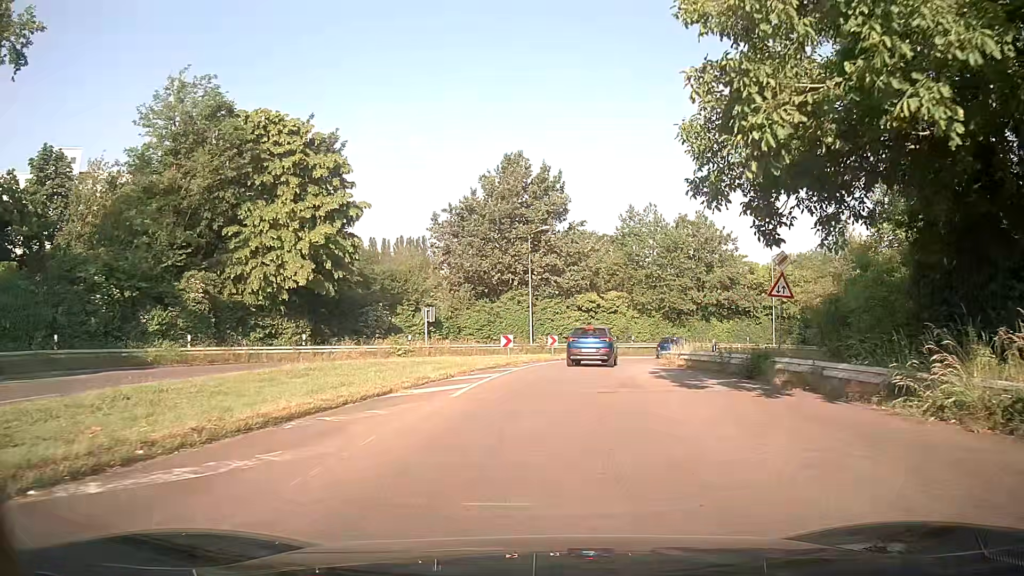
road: tertiary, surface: asphalt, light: Day
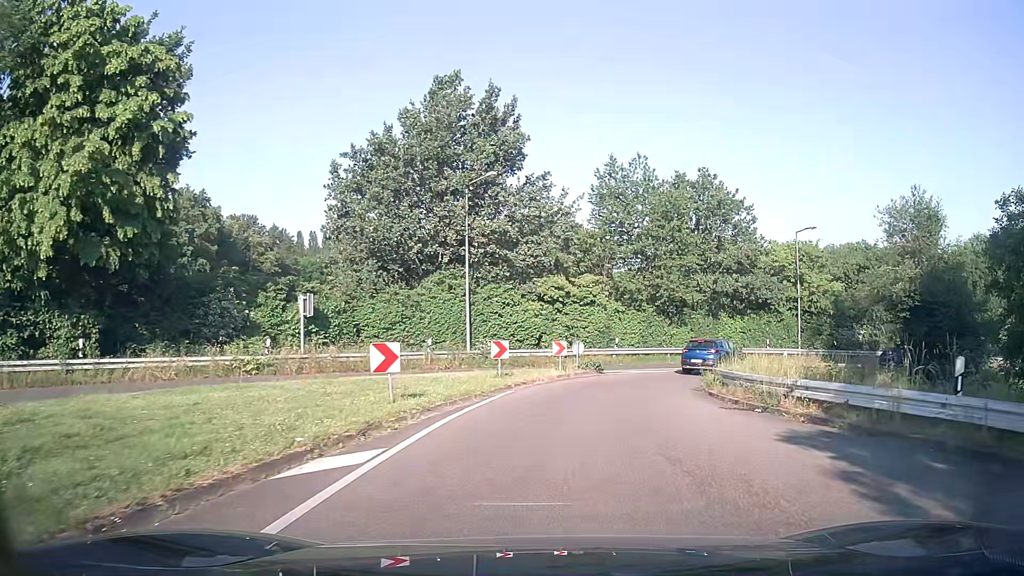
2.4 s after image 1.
(+0.6, +16.7) m; +5°
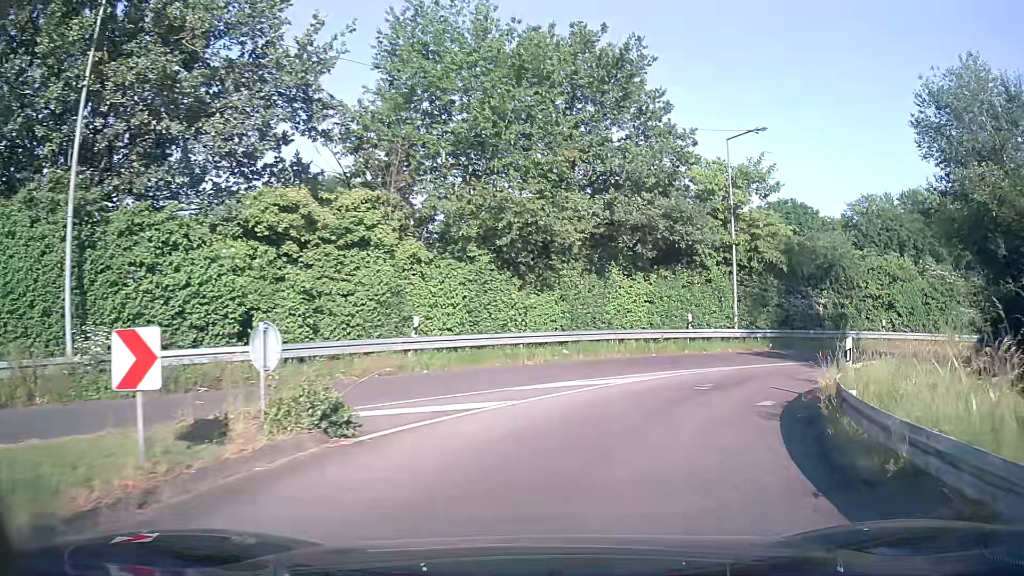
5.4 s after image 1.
(+2.4, +19.8) m; +16°
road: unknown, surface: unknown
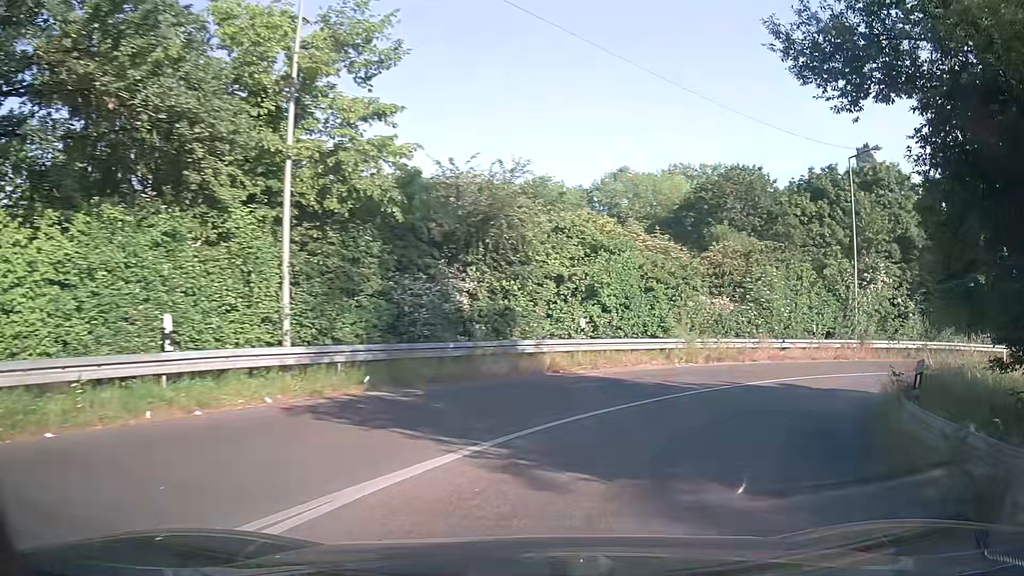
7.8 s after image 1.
(+4.2, +15.4) m; +34°
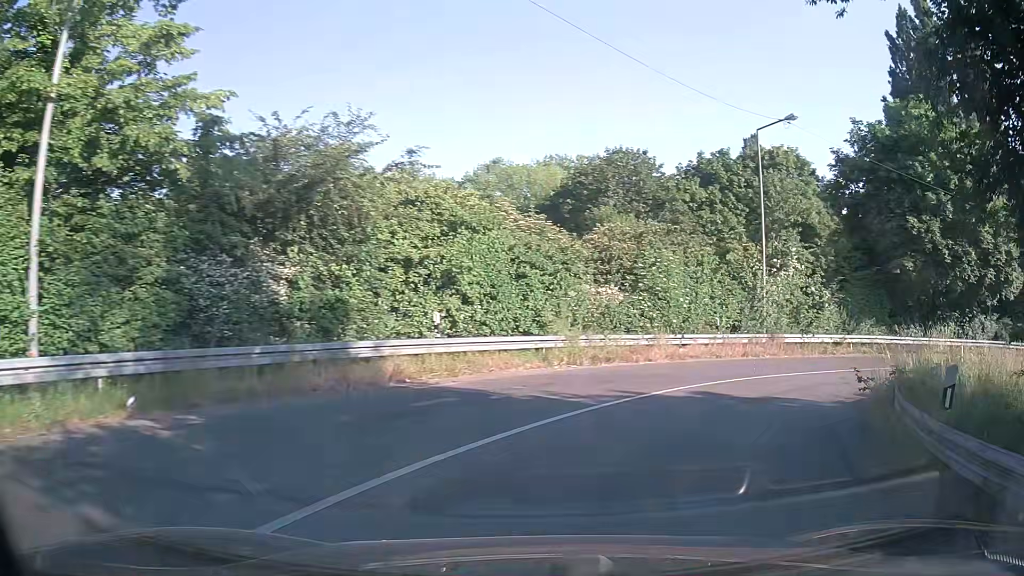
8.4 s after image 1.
(+0.4, +4.0) m; +12°
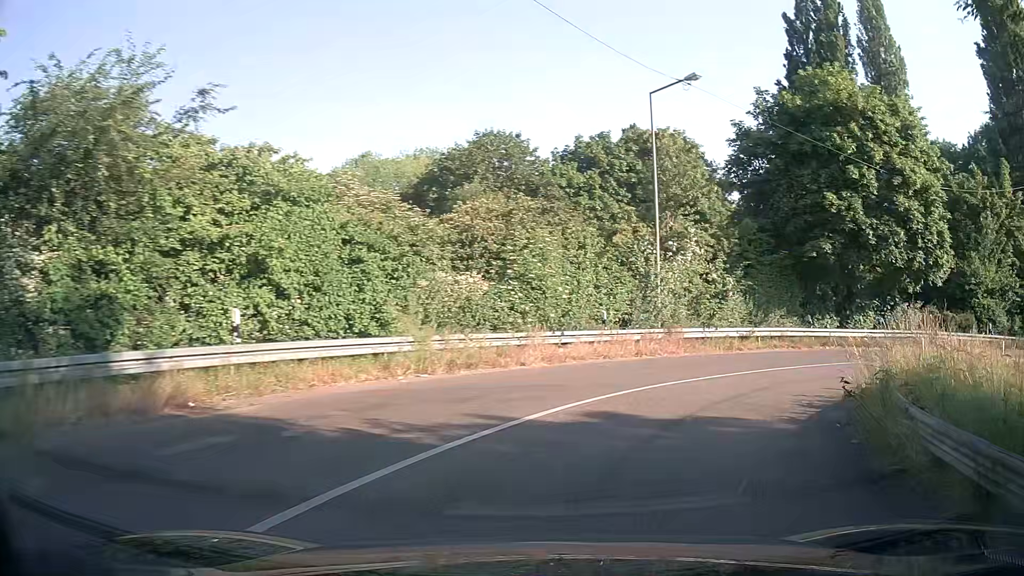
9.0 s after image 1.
(+0.4, +4.0) m; +9°
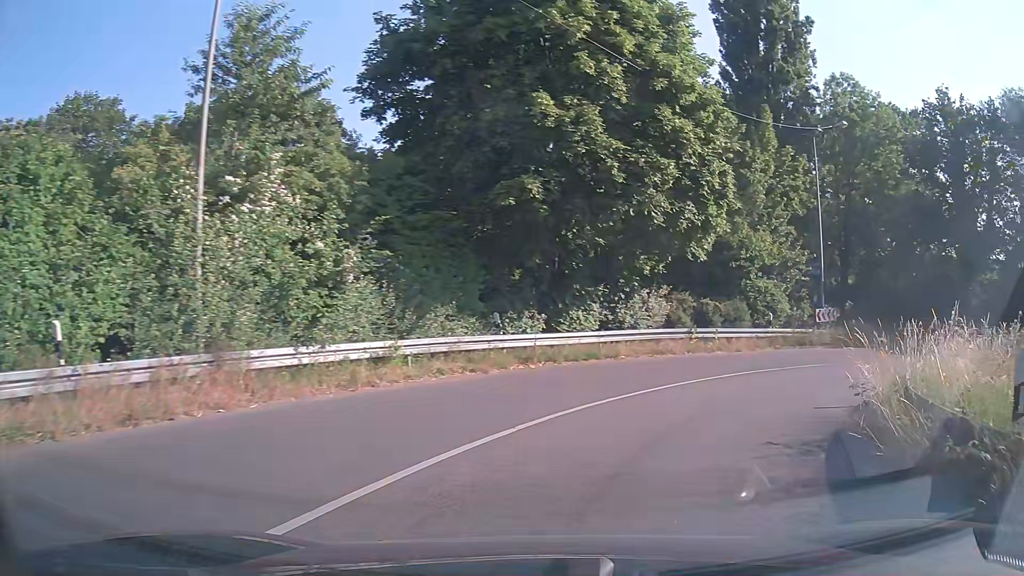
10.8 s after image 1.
(+3.2, +11.5) m; +30°
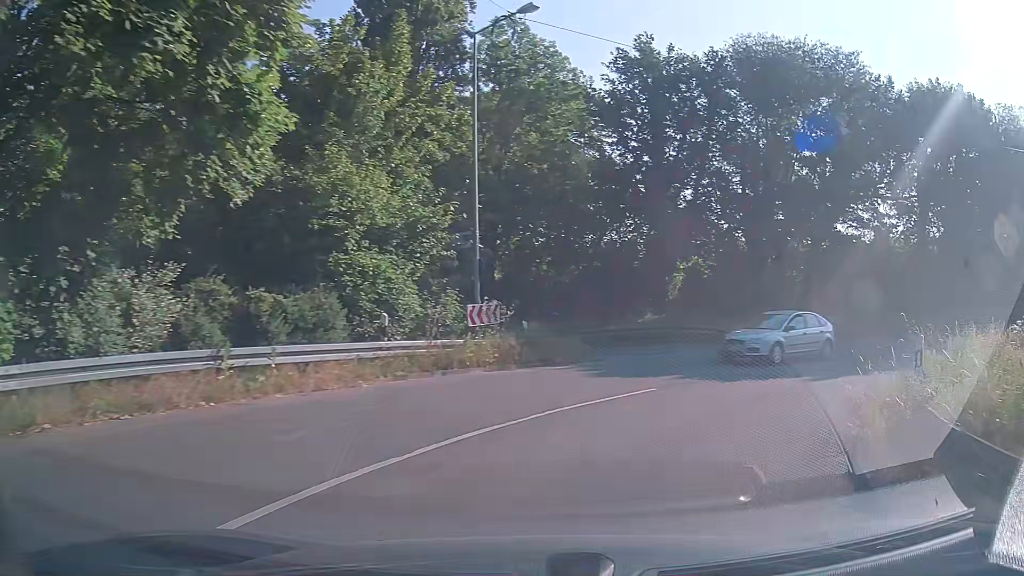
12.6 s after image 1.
(+3.3, +11.4) m; +32°
